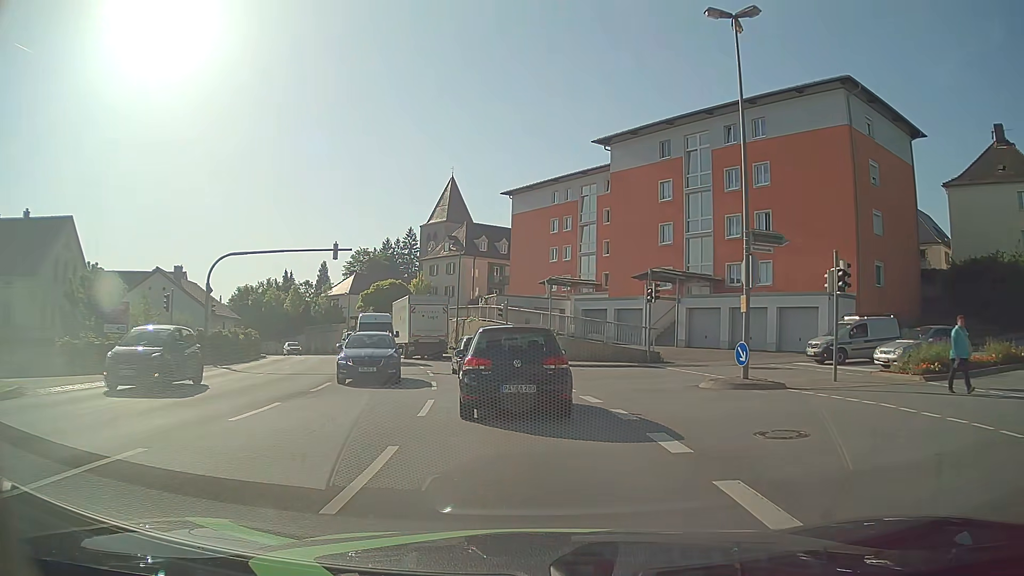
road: tertiary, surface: asphalt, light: Day
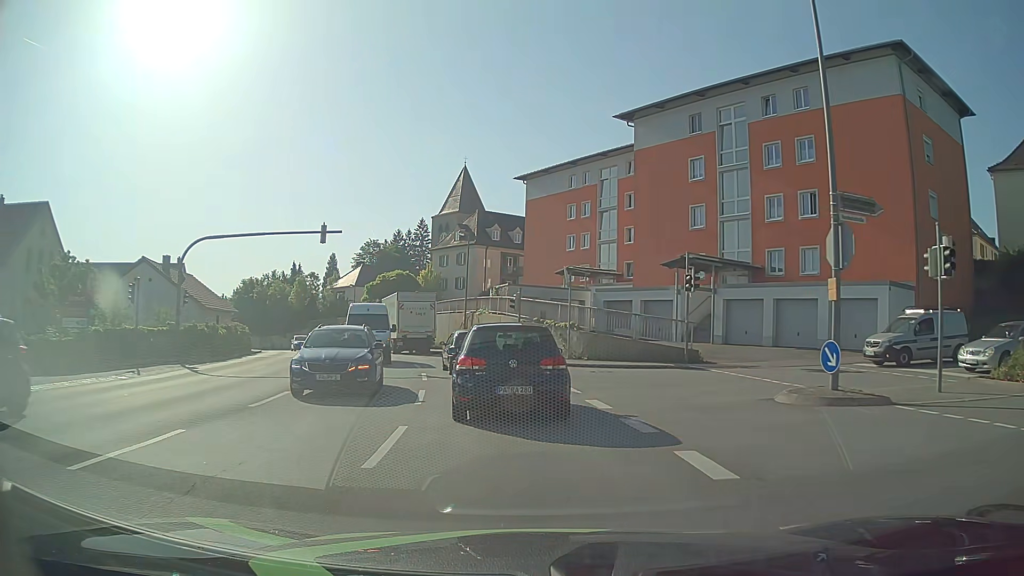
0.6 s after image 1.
(0.0, +4.5) m; -1°
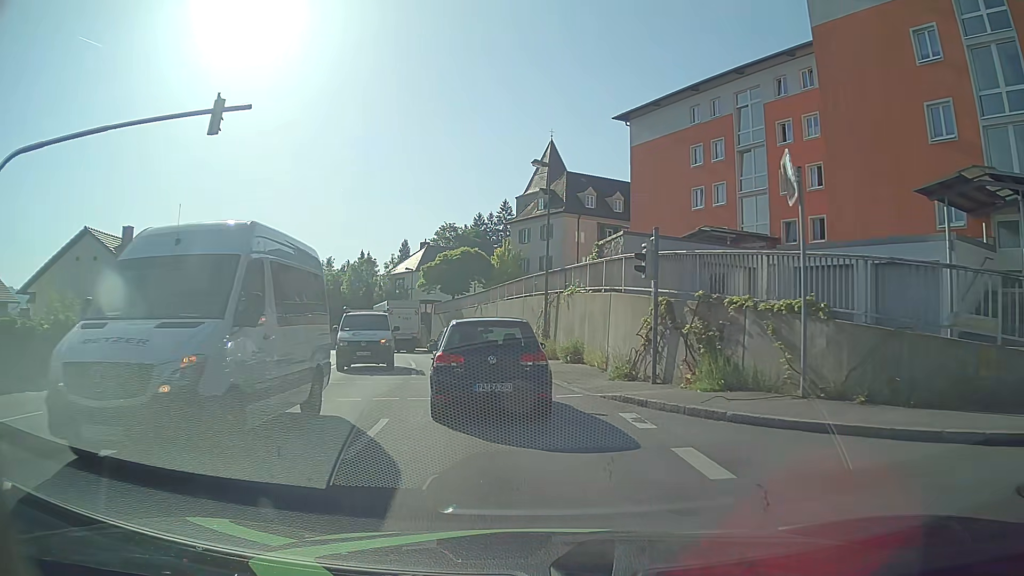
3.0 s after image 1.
(-1.0, +17.9) m; -7°
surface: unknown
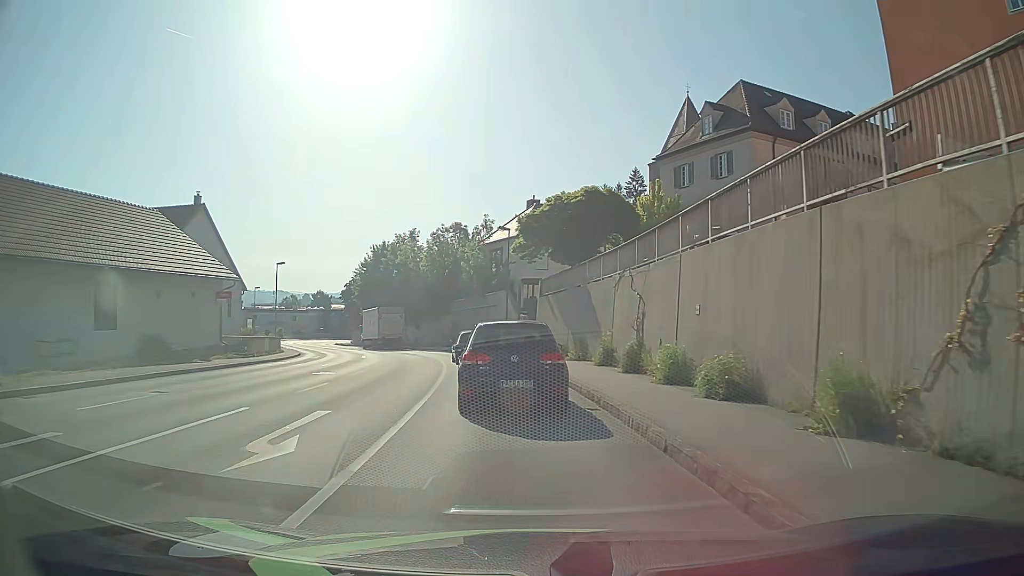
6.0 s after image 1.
(-2.8, +23.8) m; -12°
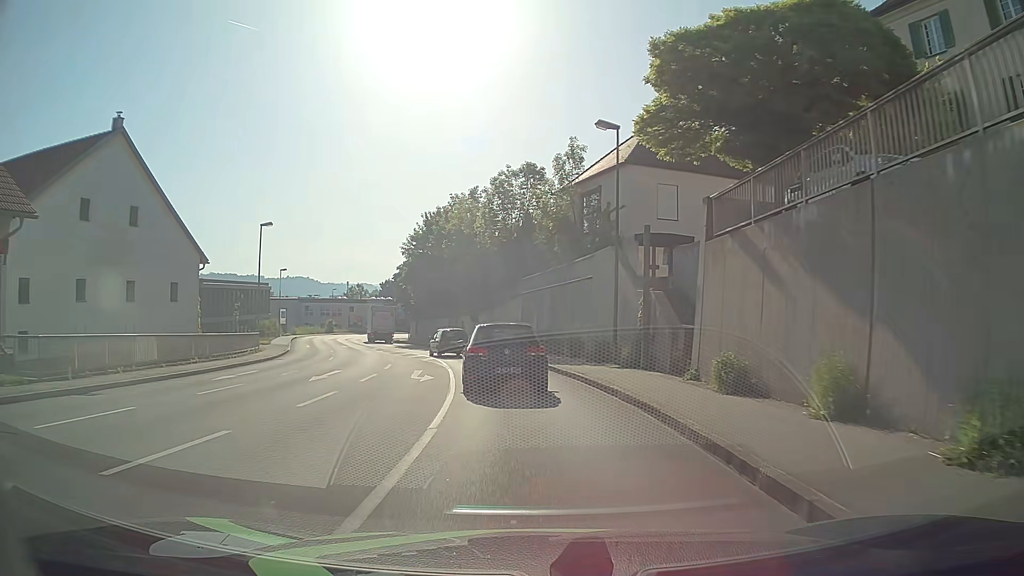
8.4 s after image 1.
(-1.1, +21.4) m; -6°
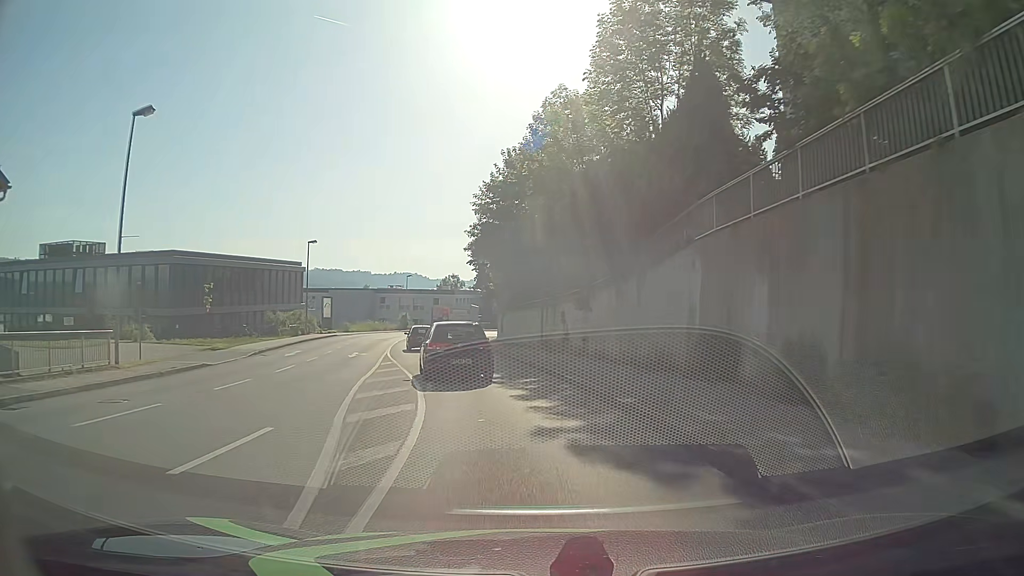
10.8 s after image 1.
(-1.9, +24.5) m; -10°
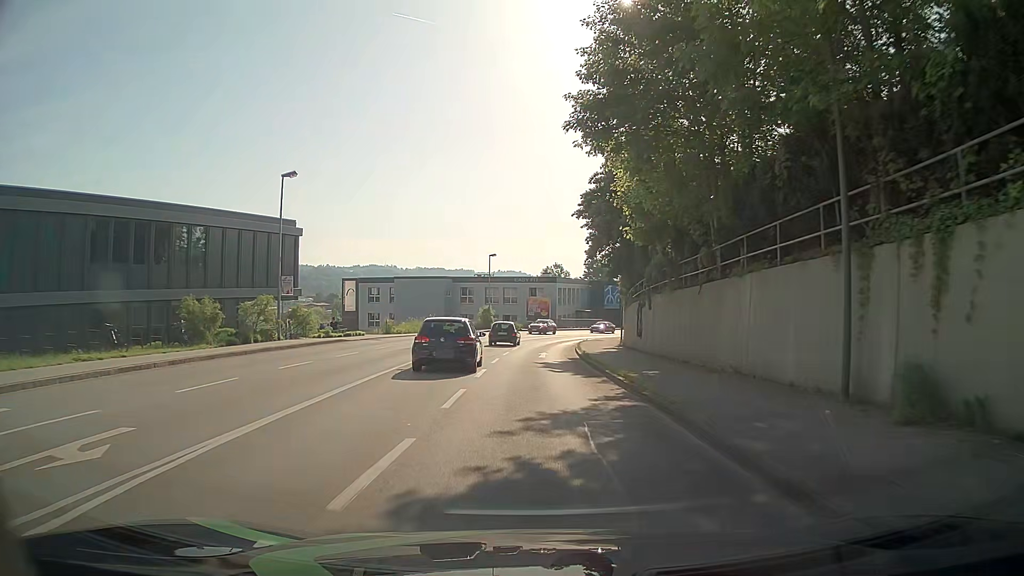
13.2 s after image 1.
(-2.5, +27.1) m; -9°
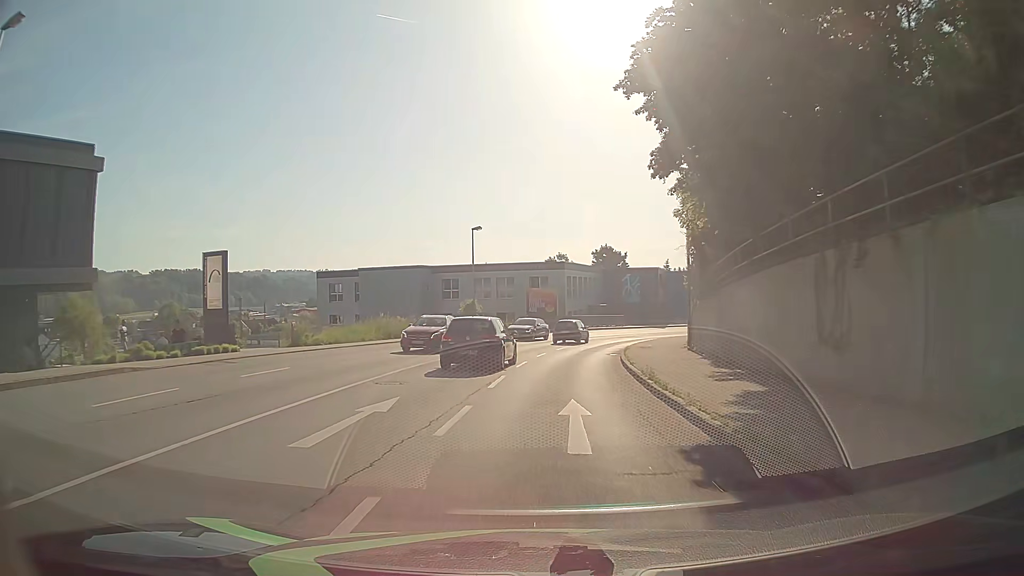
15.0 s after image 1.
(-0.2, +20.8) m; 0°
(0, +10) (+1, +20) (+2, +30) (+4, +40) (+7, +49) (+12, +58) (+17, +67) (+23, +74) (+30, +81) (+38, +88) m
